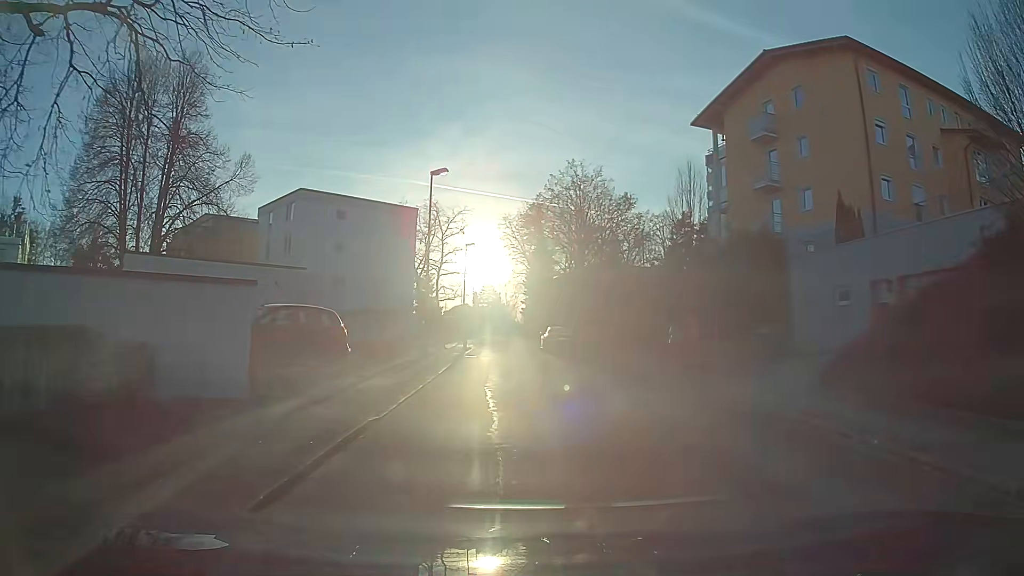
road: residential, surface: asphalt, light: Day
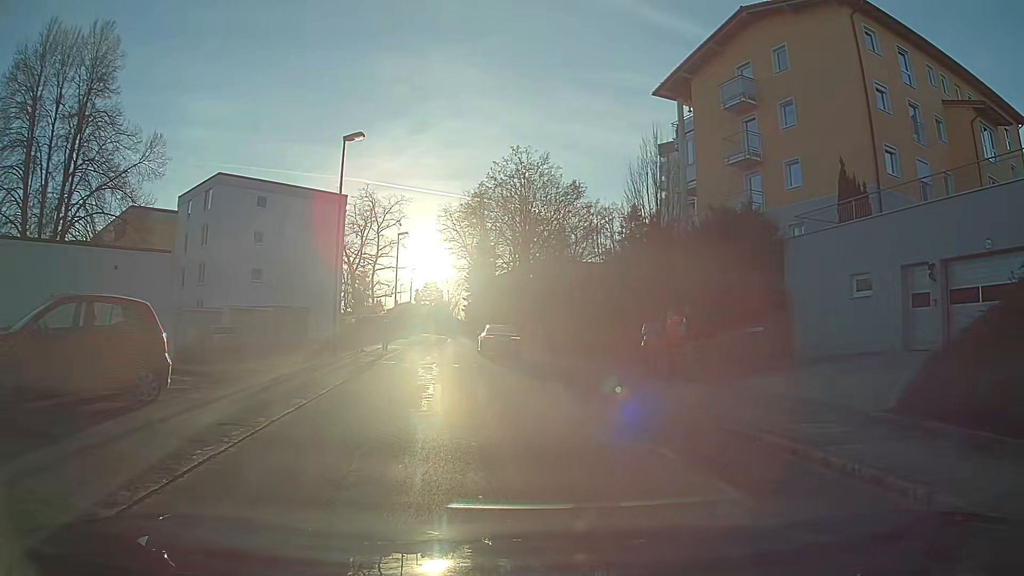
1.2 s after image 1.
(+0.2, +5.8) m; +4°
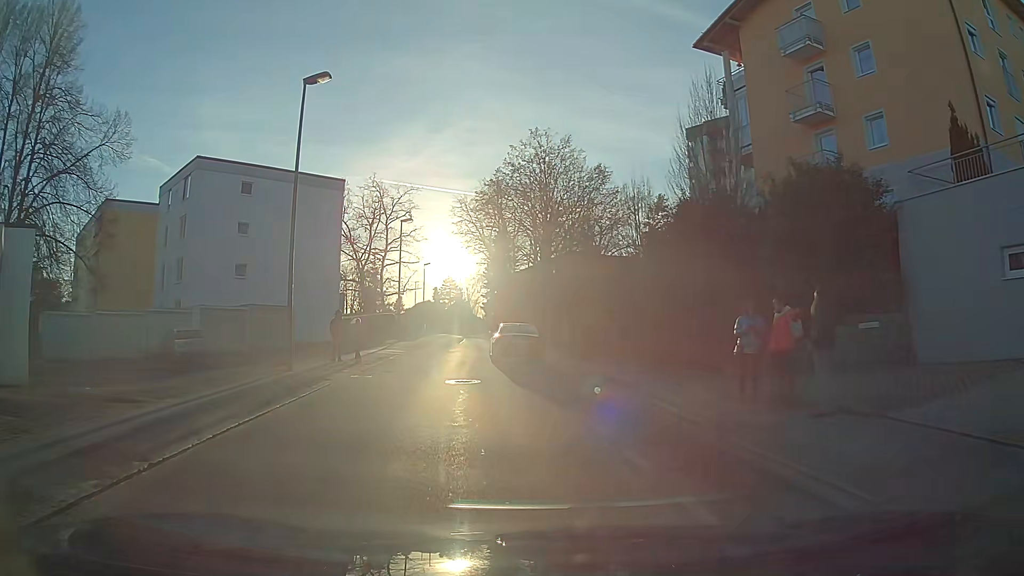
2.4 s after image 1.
(0.0, +6.6) m; -1°
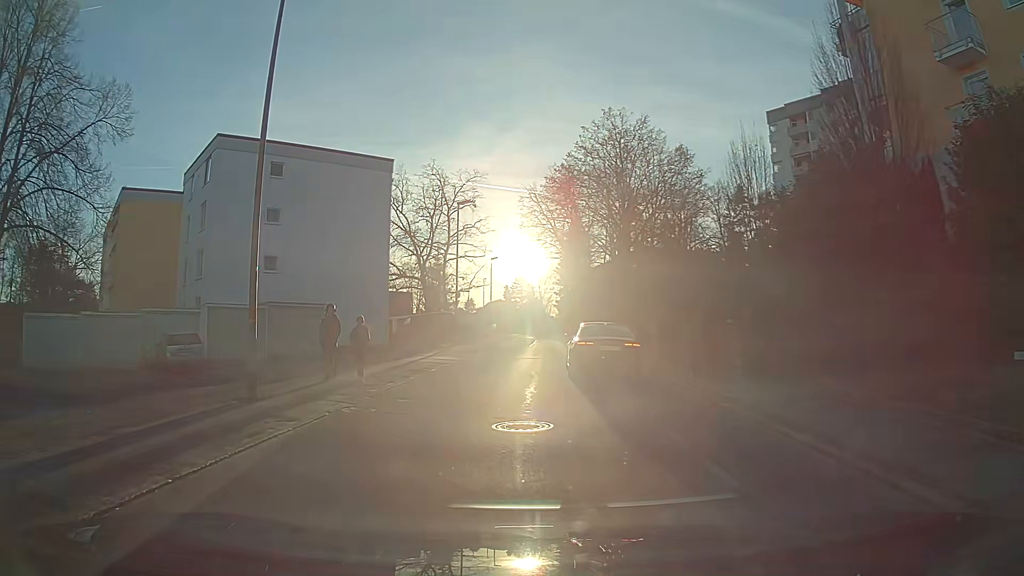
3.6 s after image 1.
(-0.4, +6.7) m; -7°
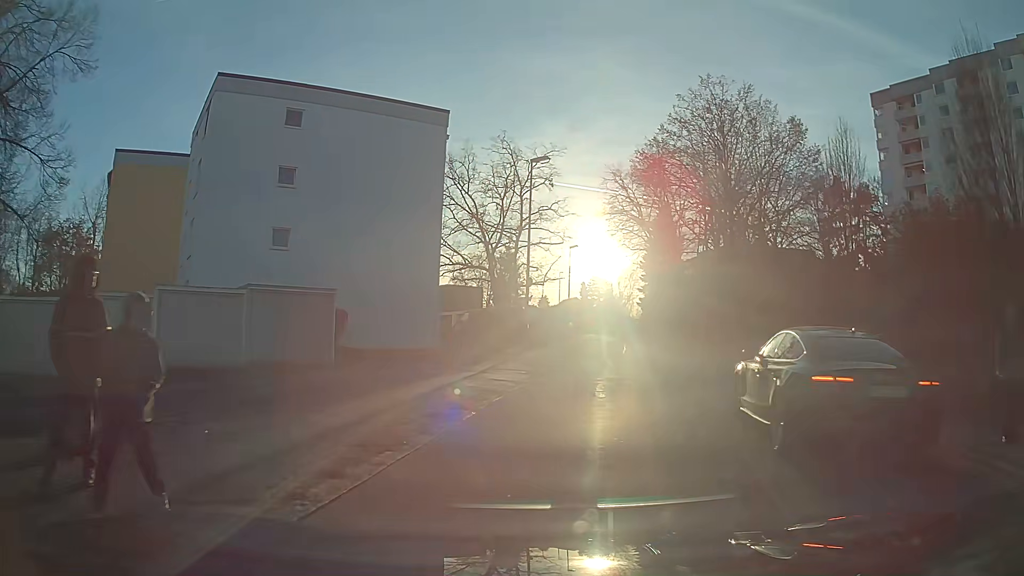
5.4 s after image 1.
(-0.6, +9.8) m; -5°
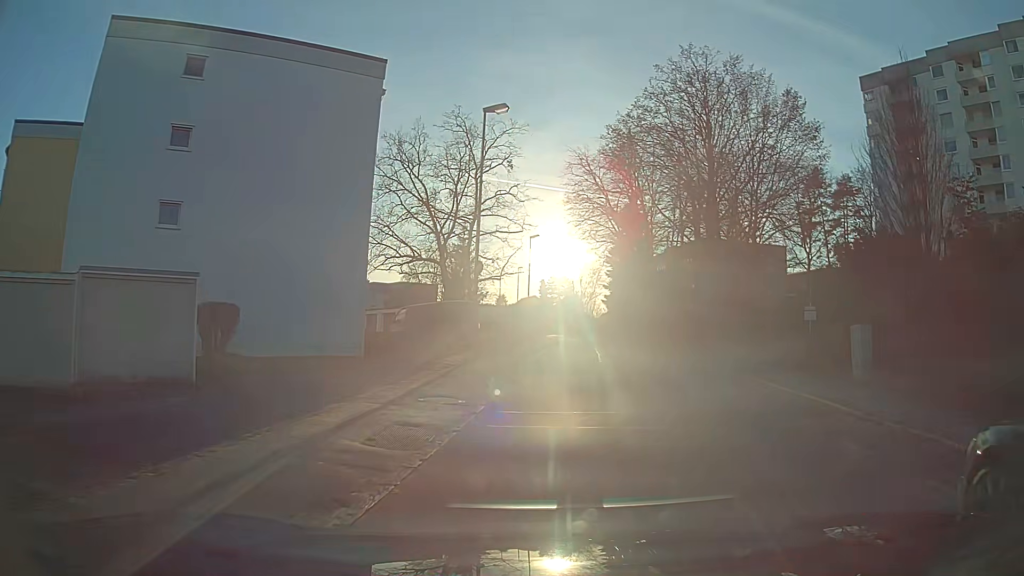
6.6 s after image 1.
(+0.3, +6.8) m; +5°
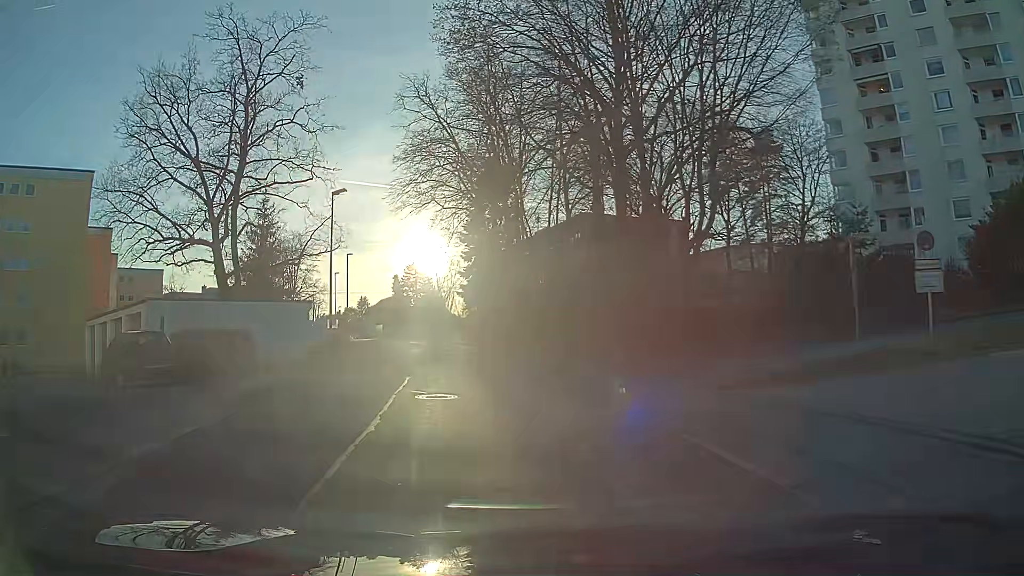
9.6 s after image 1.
(+2.5, +20.2) m; +9°
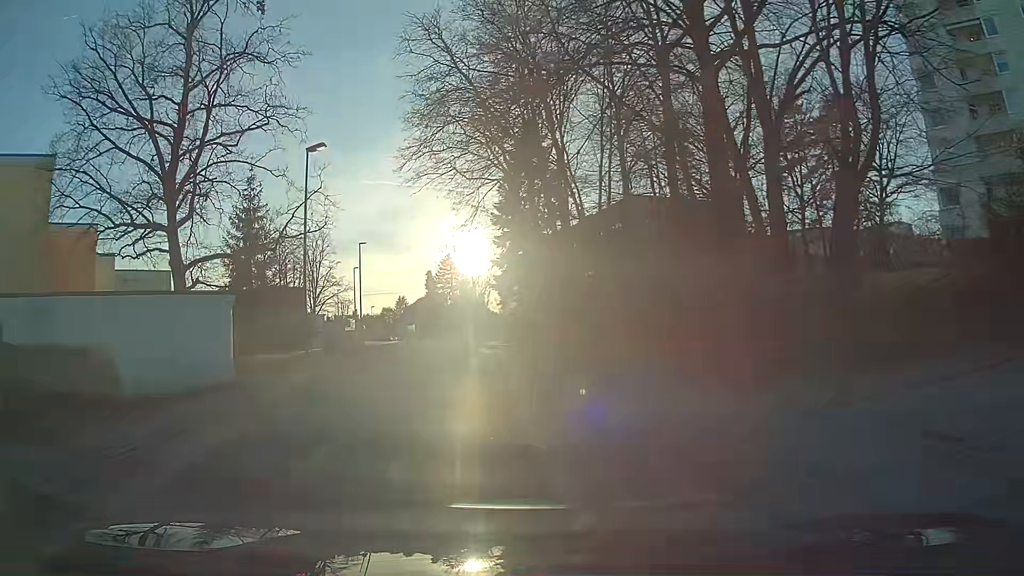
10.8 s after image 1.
(-0.4, +9.8) m; -5°
(0, +10) (-1, +20) (-2, +30) (-4, +40) (-6, +50) (-8, +59) (-10, +69) (-12, +79) (-14, +89) (-18, +98) m
